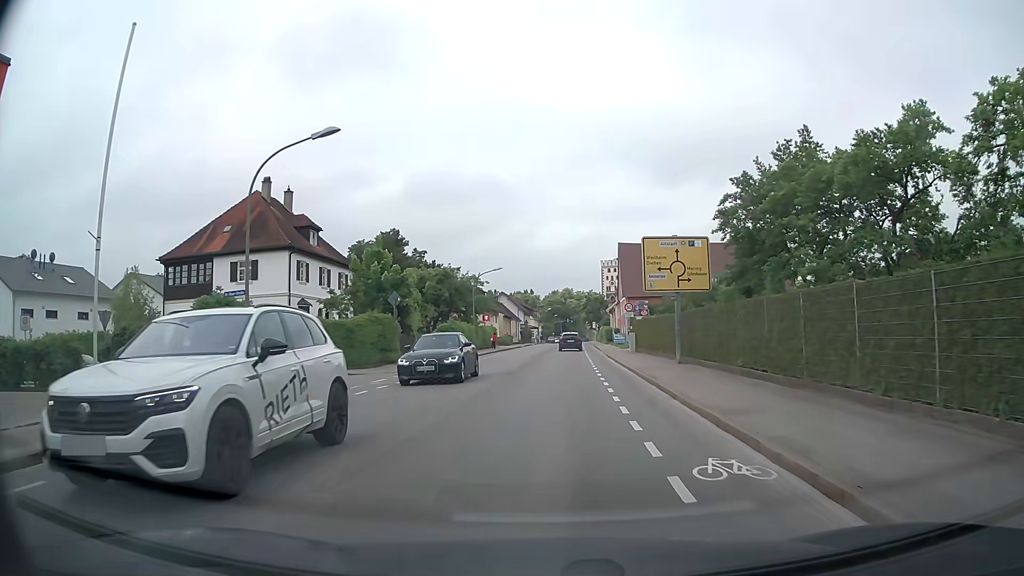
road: secondary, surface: asphalt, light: Day
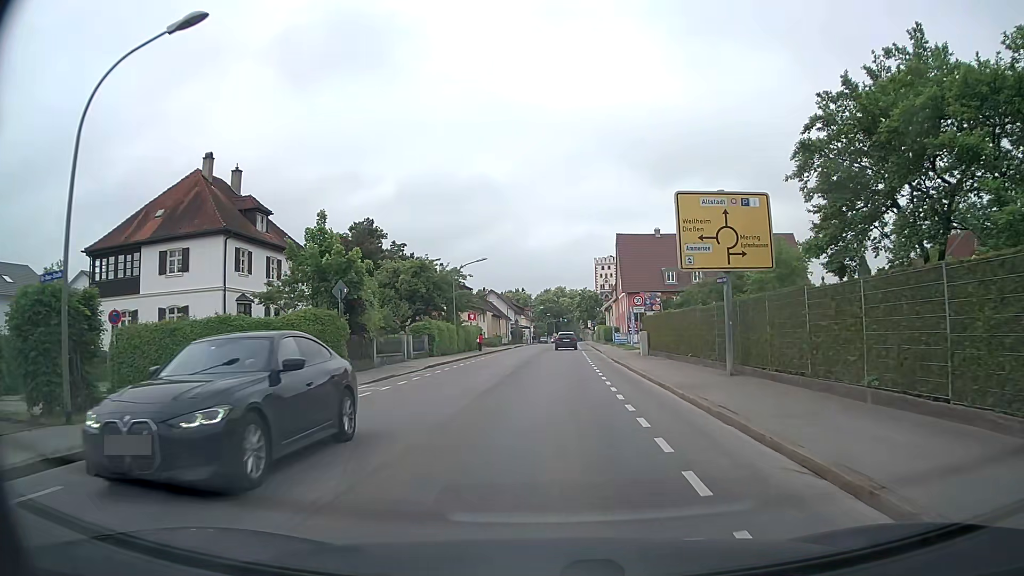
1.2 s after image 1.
(+0.1, +7.9) m; 0°
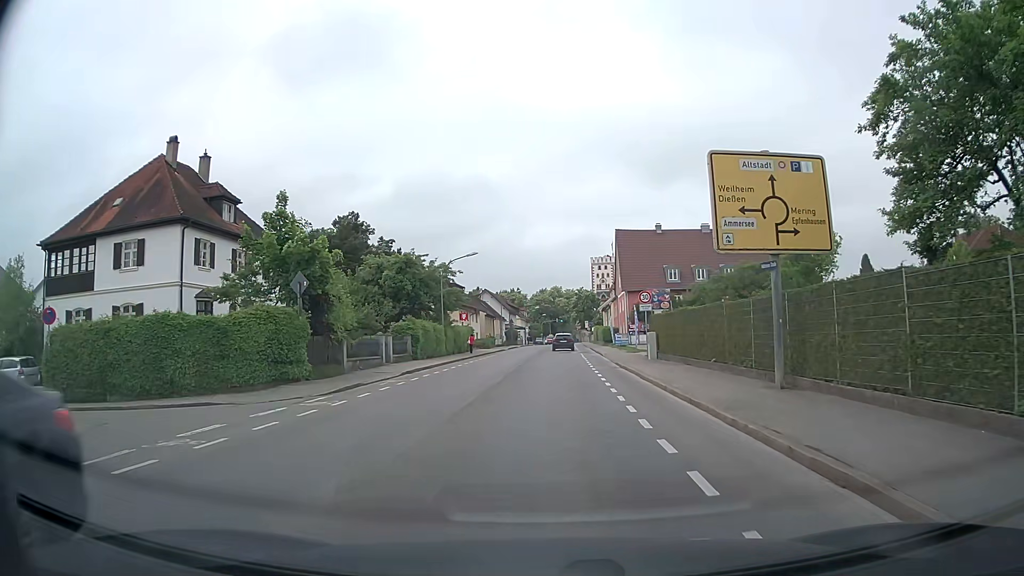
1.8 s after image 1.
(0.0, +4.0) m; +1°
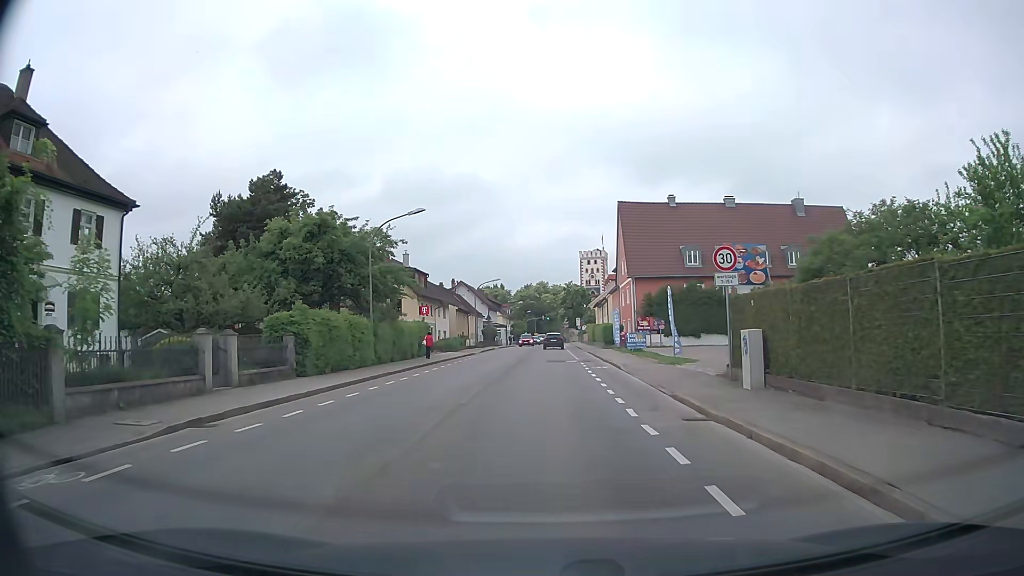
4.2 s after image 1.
(+0.2, +16.6) m; +1°
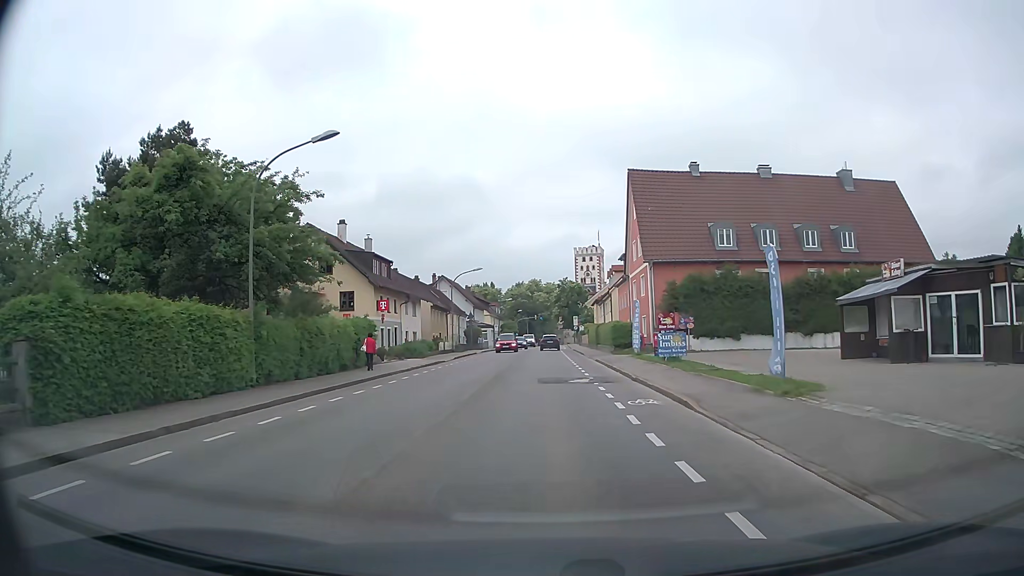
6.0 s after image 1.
(0.0, +12.9) m; 0°
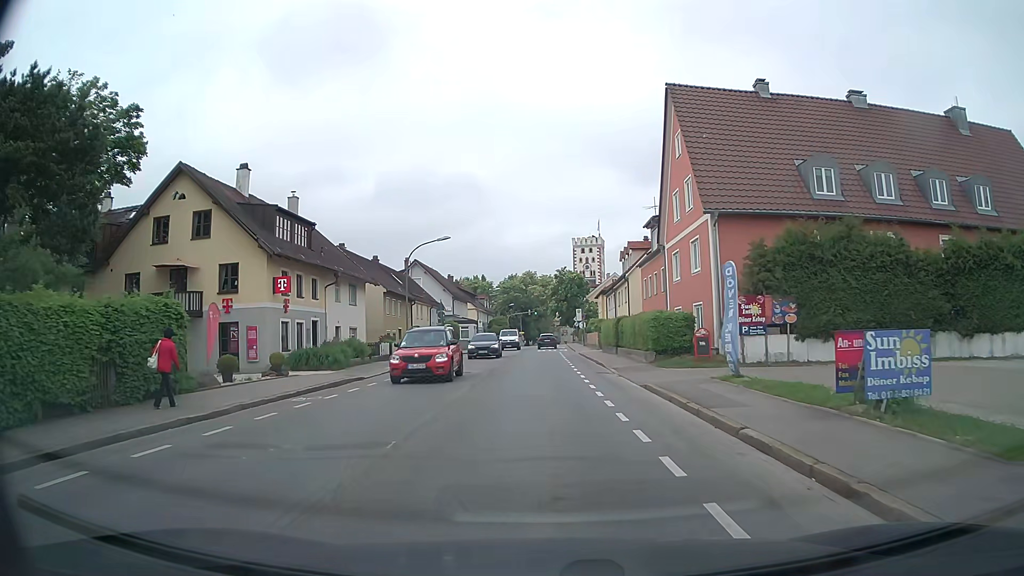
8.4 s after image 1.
(+0.2, +17.7) m; +1°
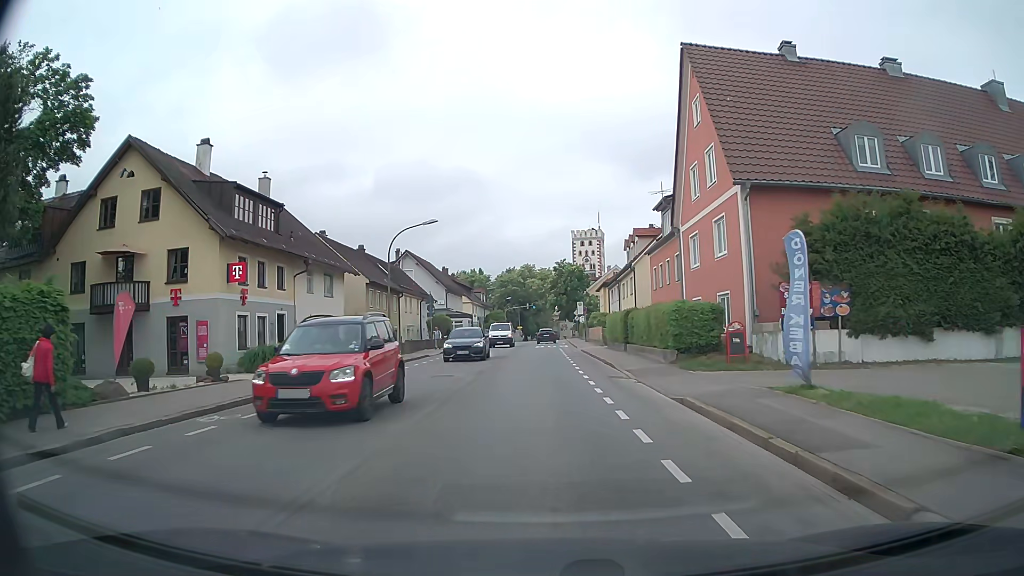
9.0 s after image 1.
(0.0, +4.4) m; 0°
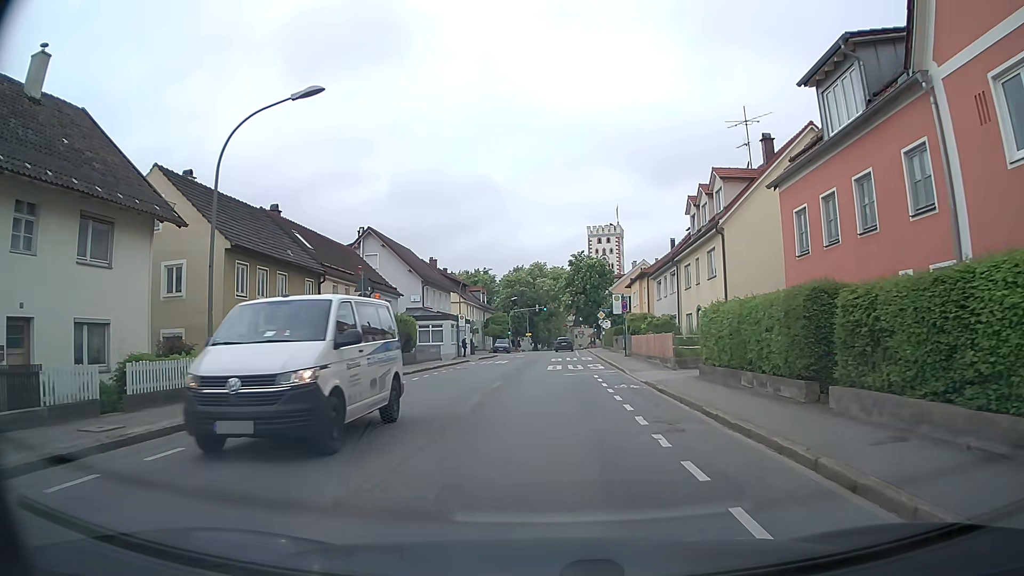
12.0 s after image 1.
(-0.3, +21.6) m; -1°
(0, +10) (0, +20) (0, +30) (0, +40) (+1, +50) (+1, +60) (+2, +70) (+2, +80) (+2, +90) (+3, +100) m
